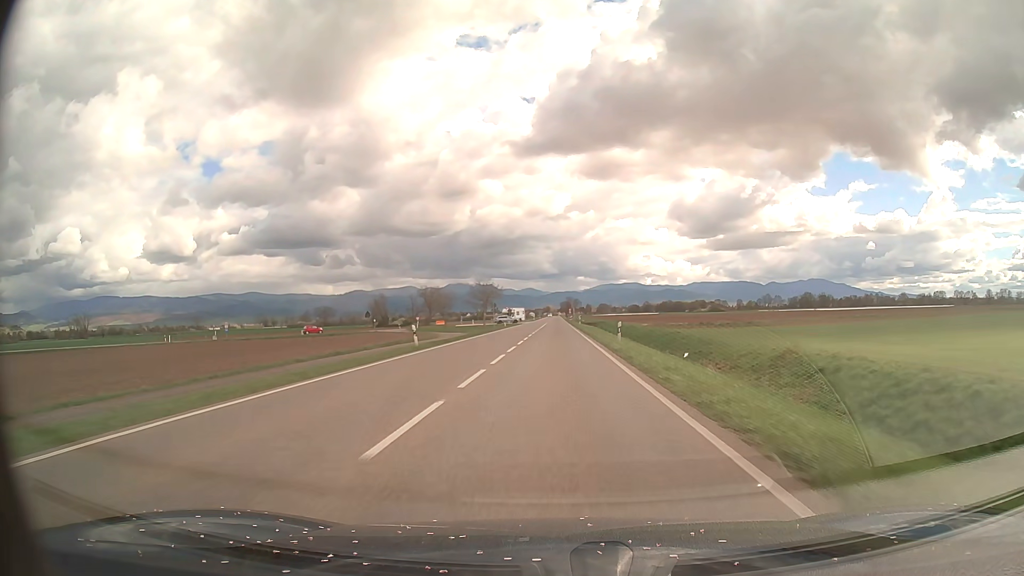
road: primary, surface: asphalt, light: Day
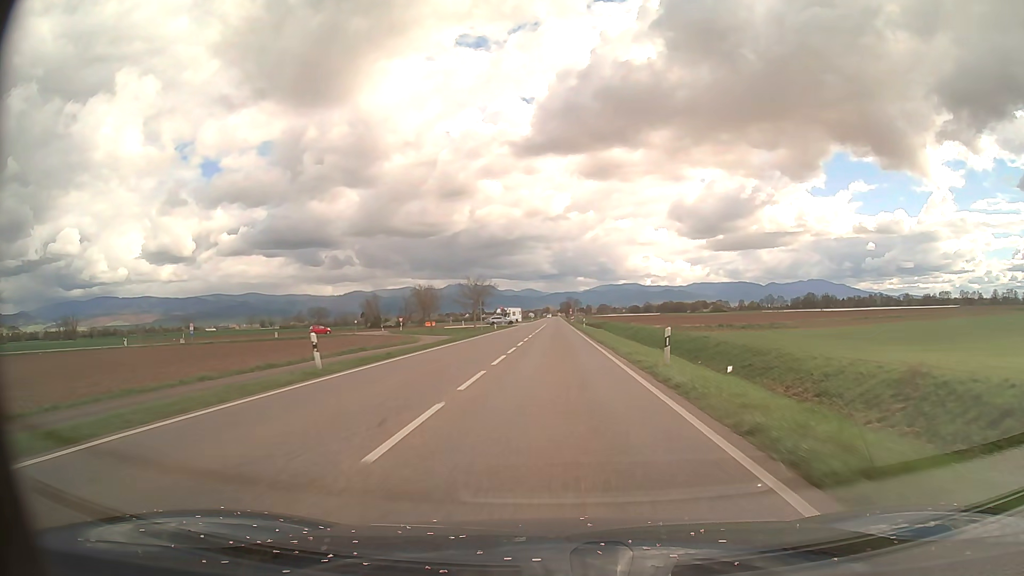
(0.0, +12.3) m; 0°
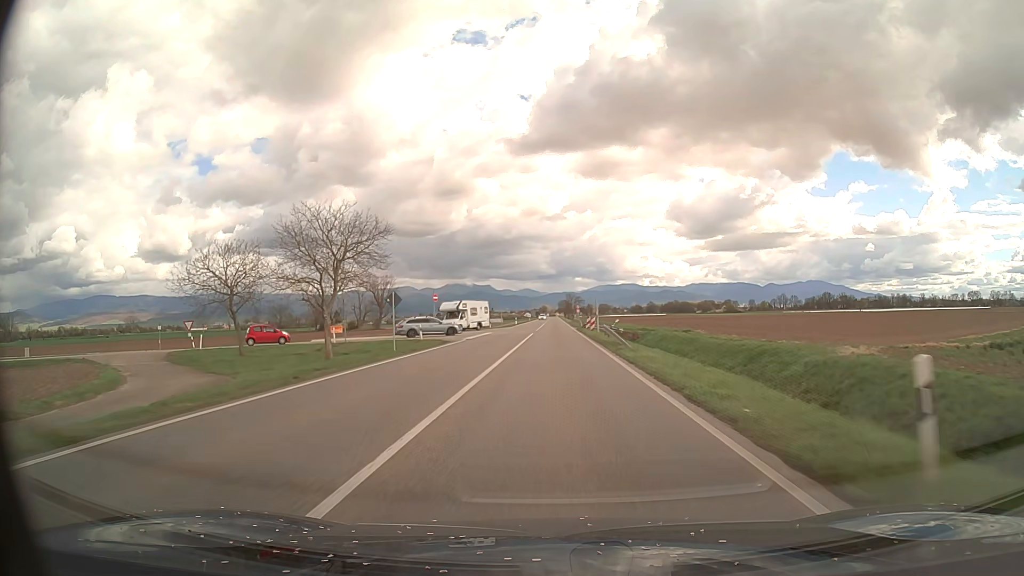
(+0.1, +61.7) m; 0°
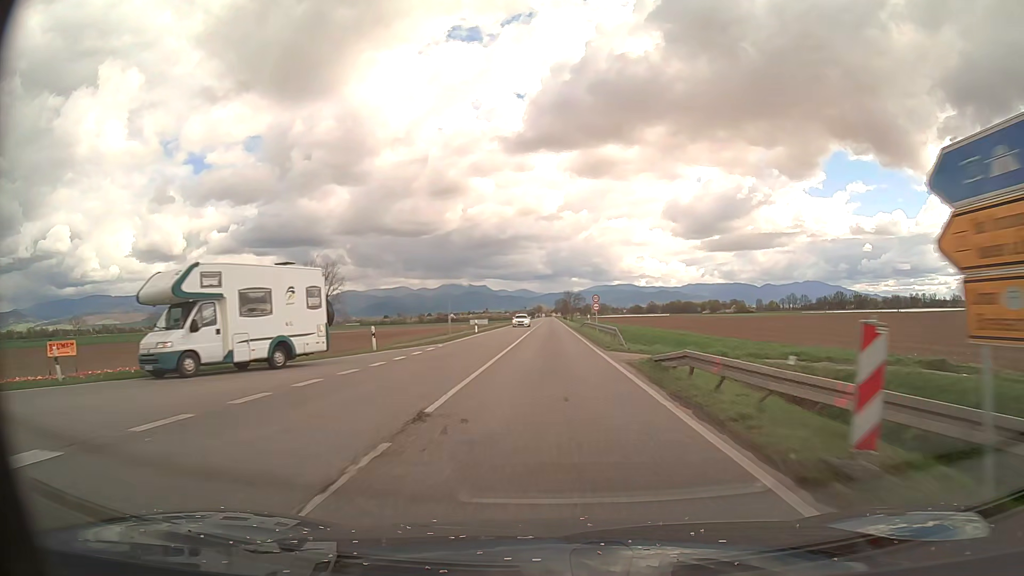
(+0.1, +49.4) m; 0°
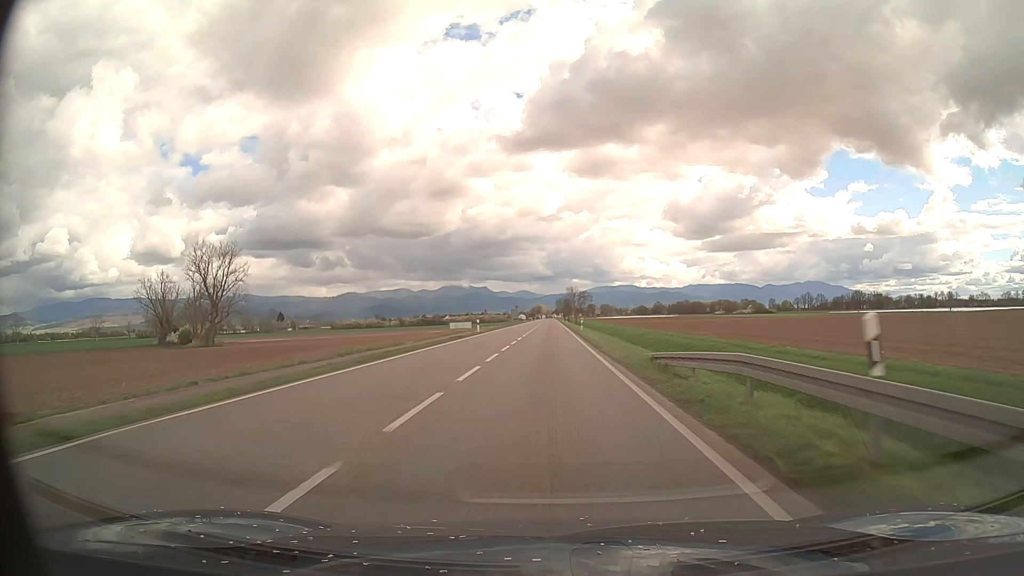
(-0.1, +49.3) m; 0°
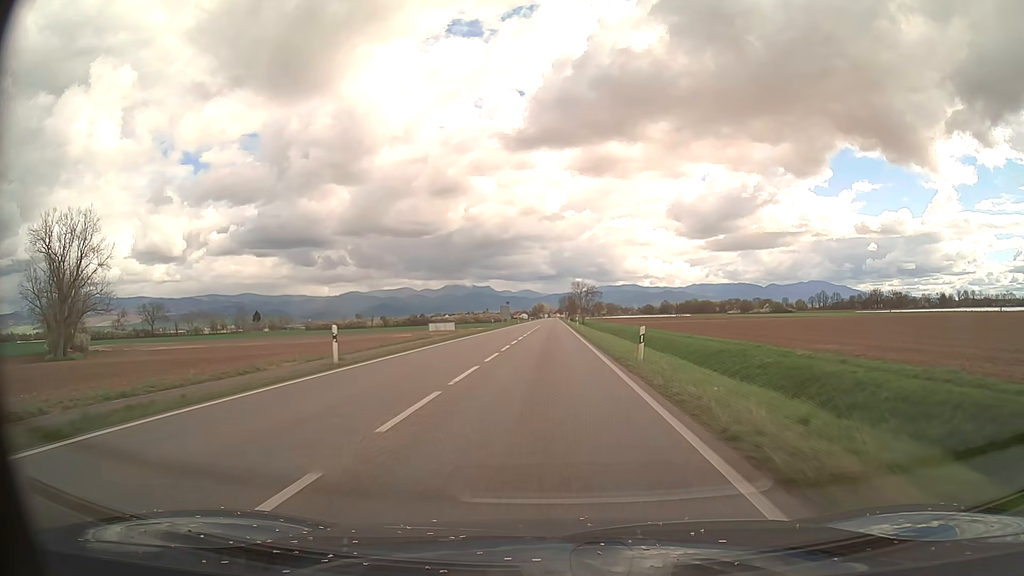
(-0.1, +37.0) m; 0°
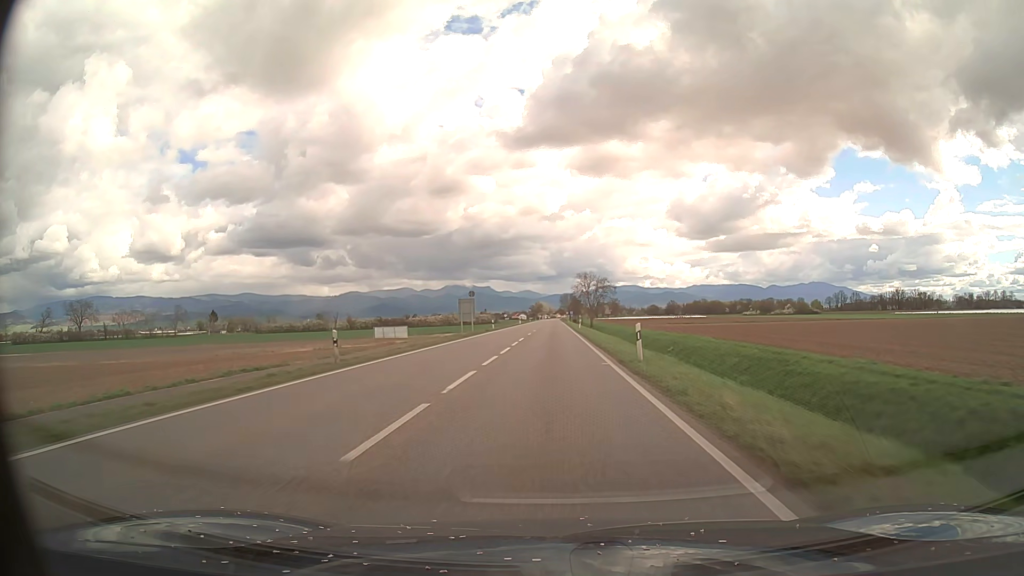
(0.0, +49.3) m; 0°
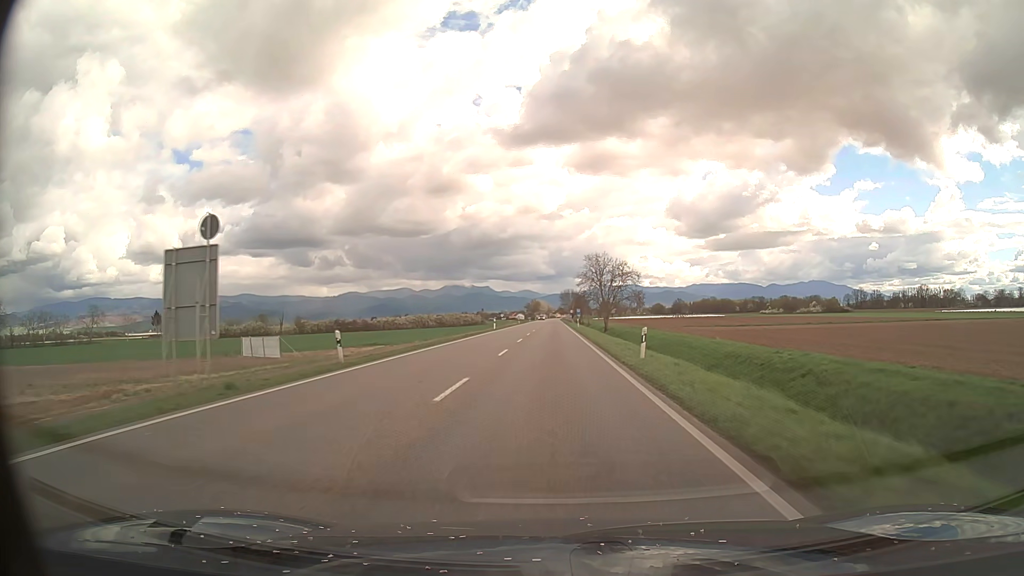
(+0.1, +49.2) m; 0°
(0, +10) (0, +20) (0, +30) (0, +40) (0, +50) (0, +60) (0, +70) (0, +80) (0, +90) (0, +100) m
